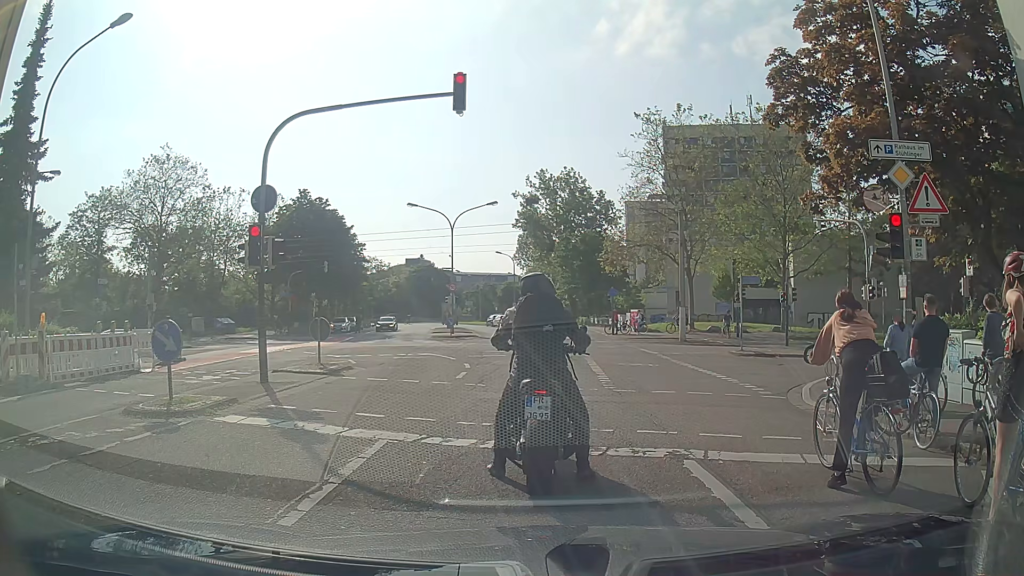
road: residential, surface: asphalt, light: Day
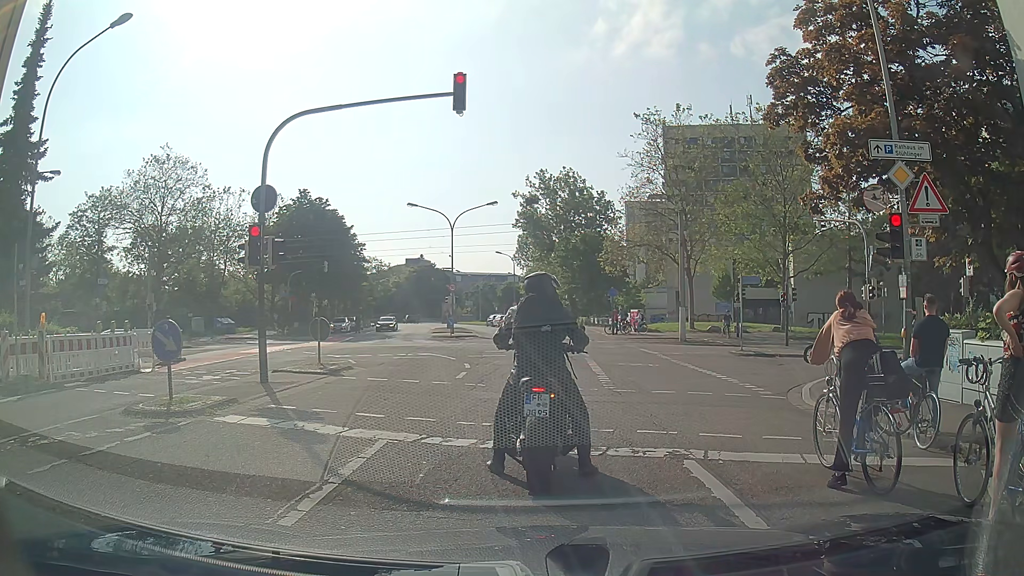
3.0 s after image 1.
(0.0, 0.0) m; 0°
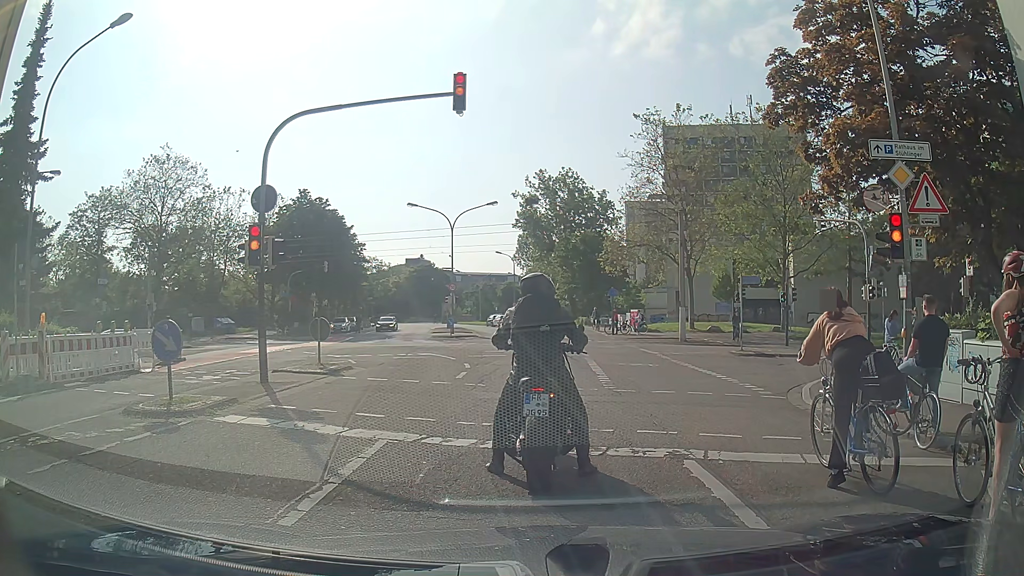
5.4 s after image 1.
(0.0, 0.0) m; 0°
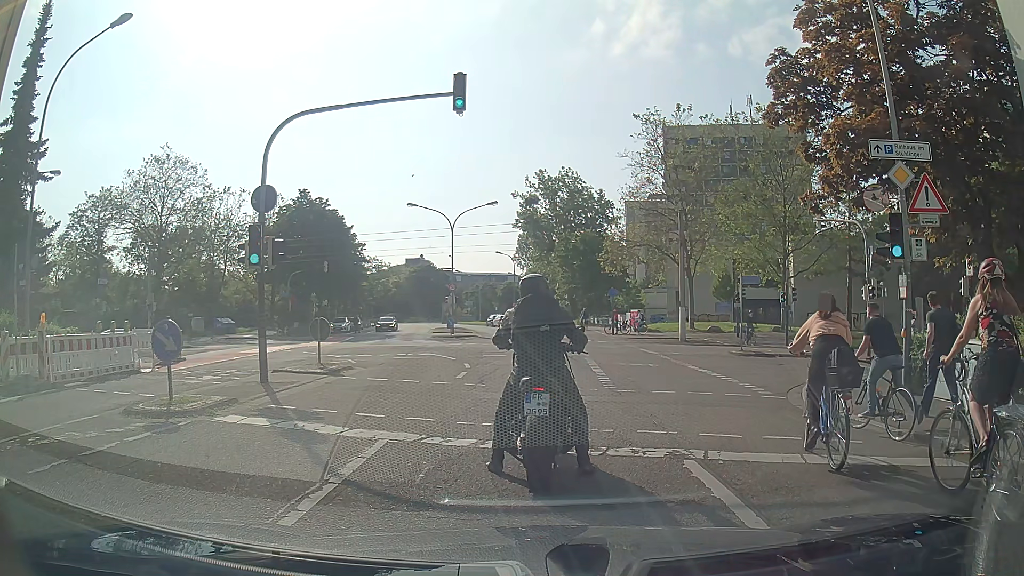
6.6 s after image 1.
(0.0, 0.0) m; 0°
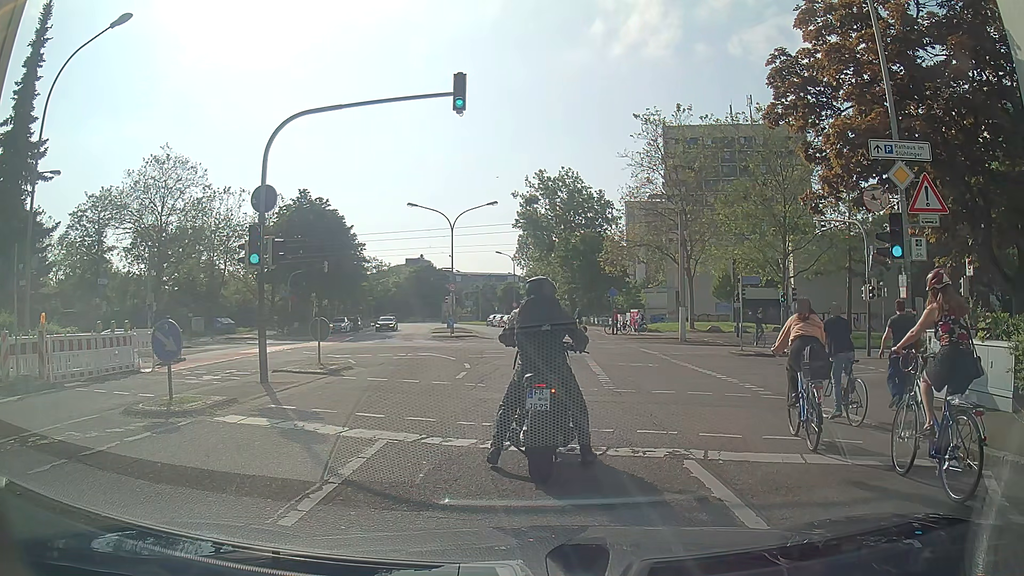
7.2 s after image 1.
(0.0, 0.0) m; 0°
